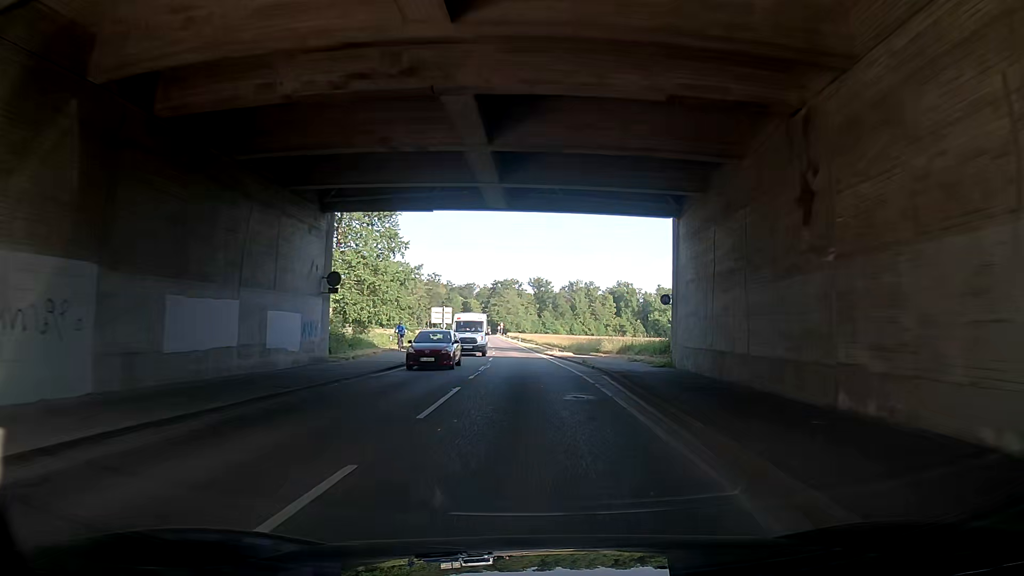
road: secondary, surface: asphalt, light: Day
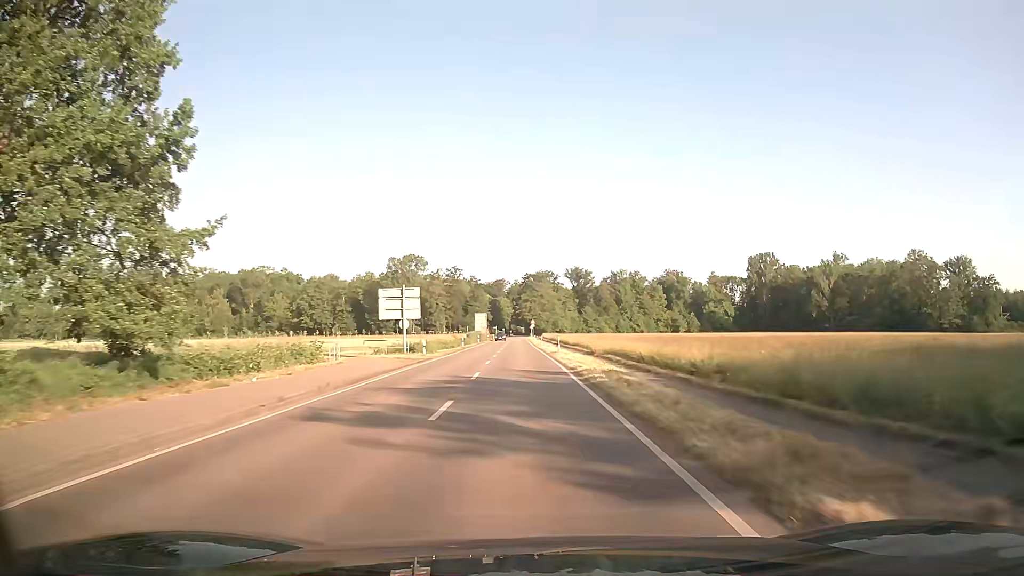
(-0.6, +41.6) m; -4°
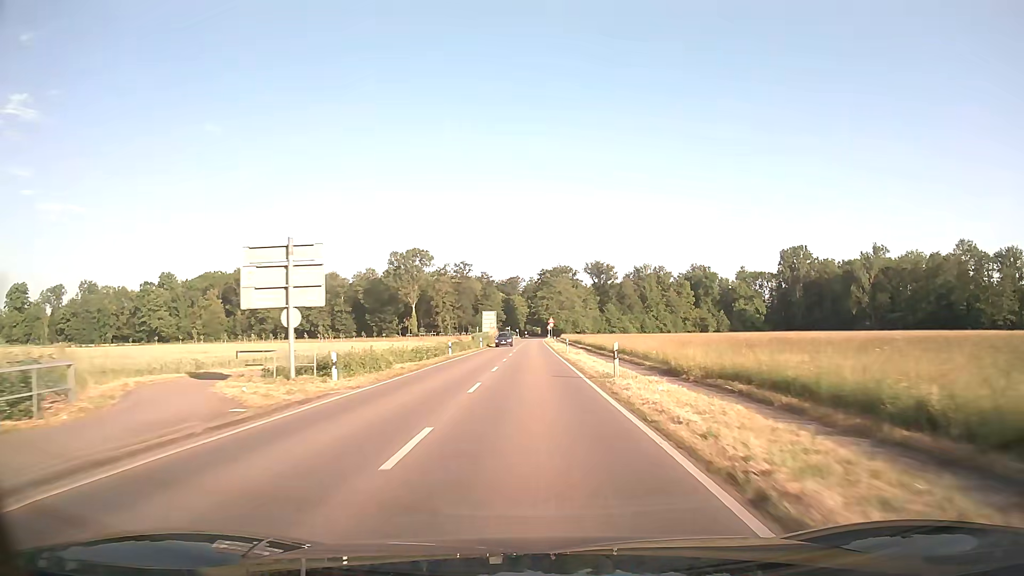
(-0.5, +21.9) m; -2°
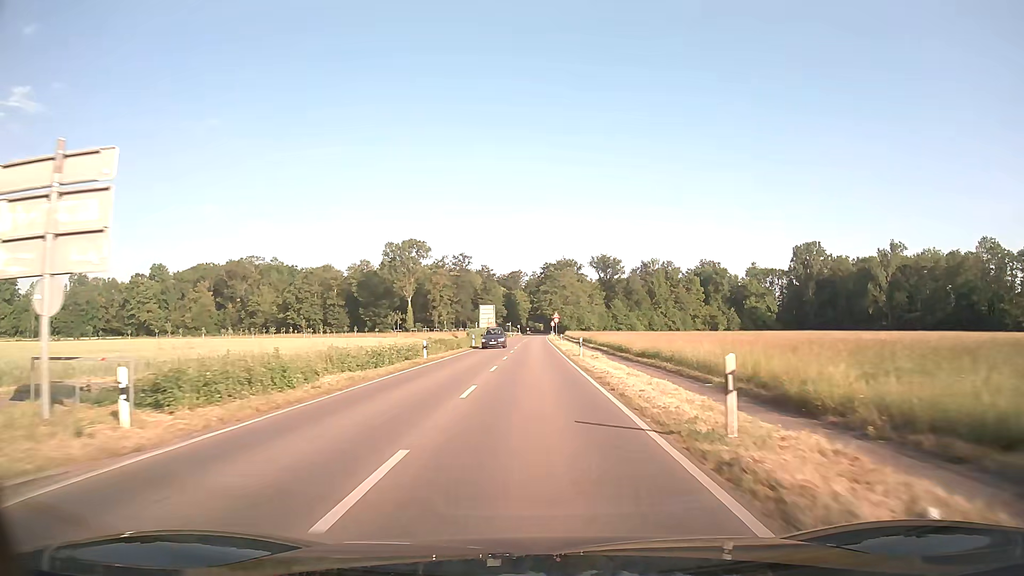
(0.0, +11.1) m; 0°
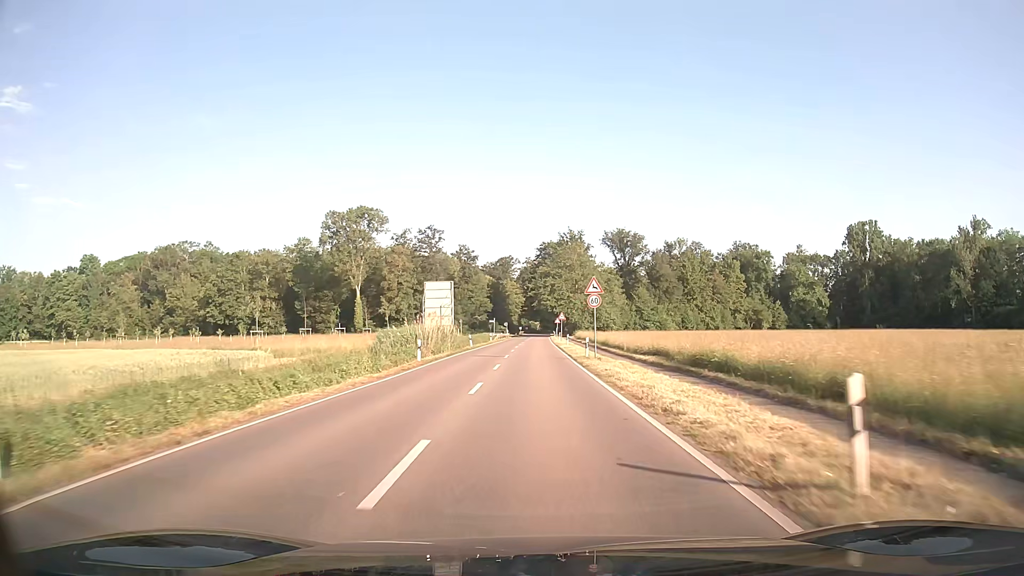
(-0.1, +53.7) m; +1°
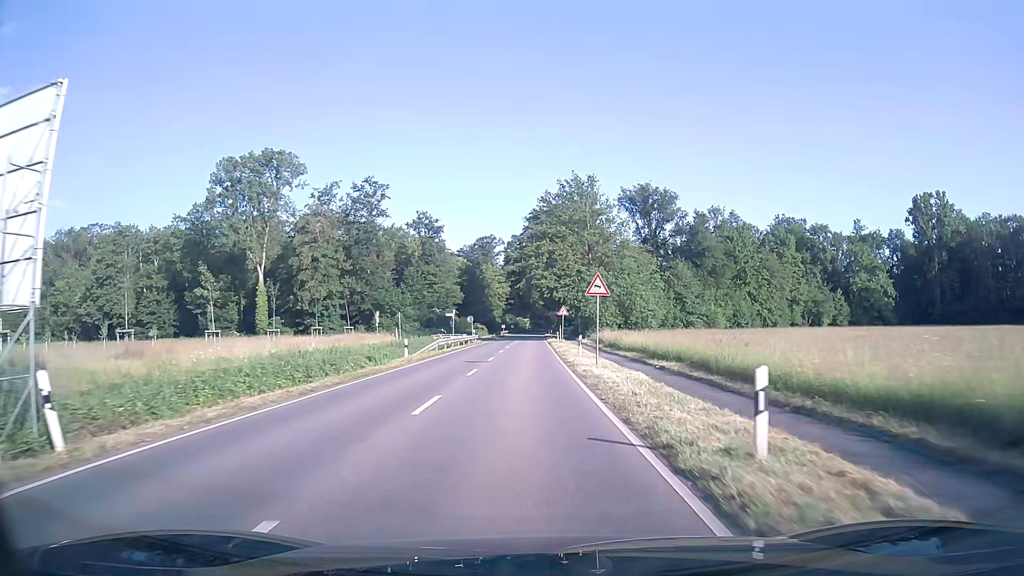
(+0.4, +48.7) m; +1°
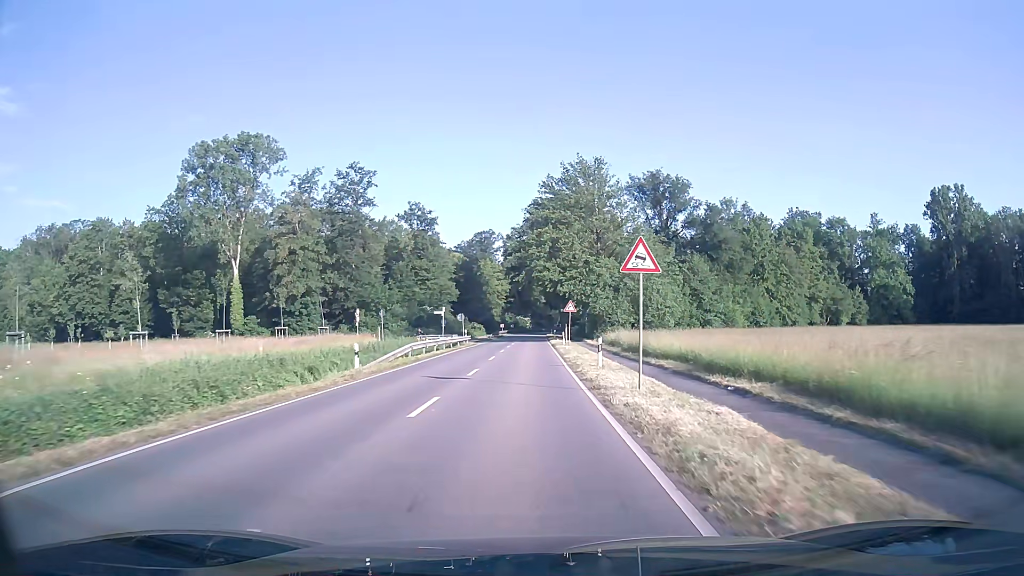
(0.0, +9.1) m; 0°
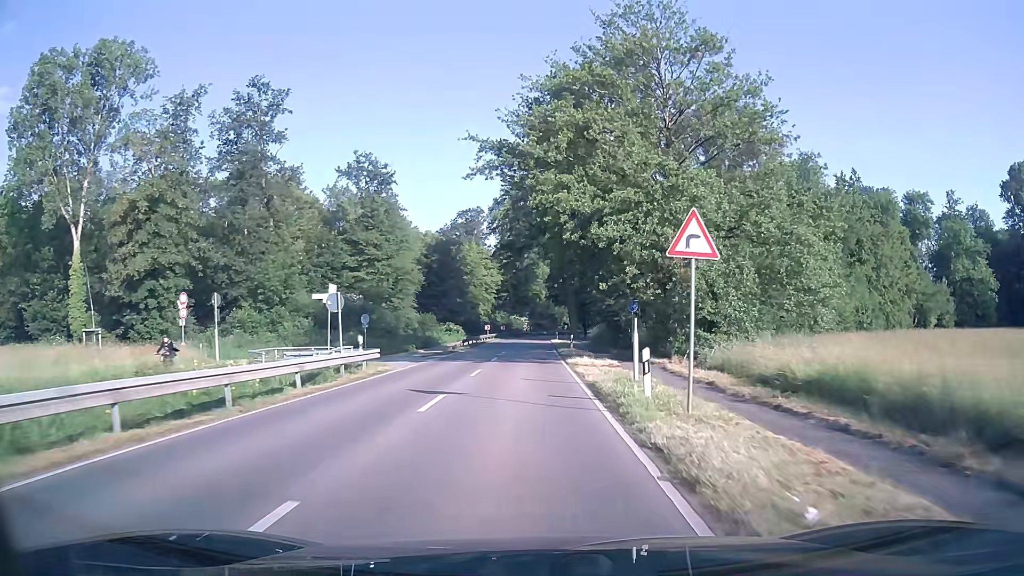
(-0.1, +35.4) m; 0°
(0, +10) (0, +20) (0, +30) (0, +40) (0, +50) (0, +60) (0, +70) (0, +80) (+1, +90) (+2, +100) m
